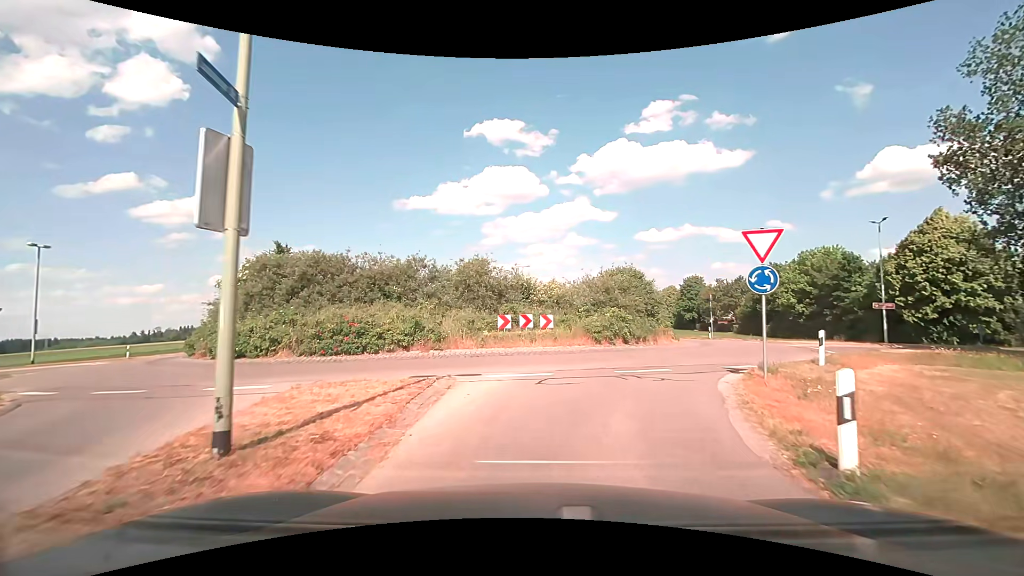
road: tertiary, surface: asphalt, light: Day
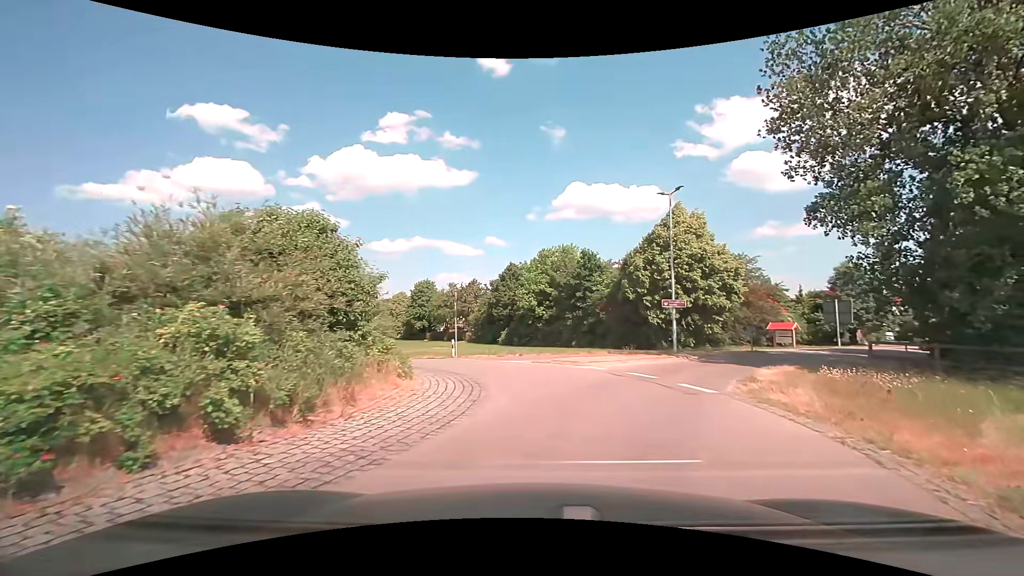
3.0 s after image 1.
(+2.8, +14.9) m; +30°
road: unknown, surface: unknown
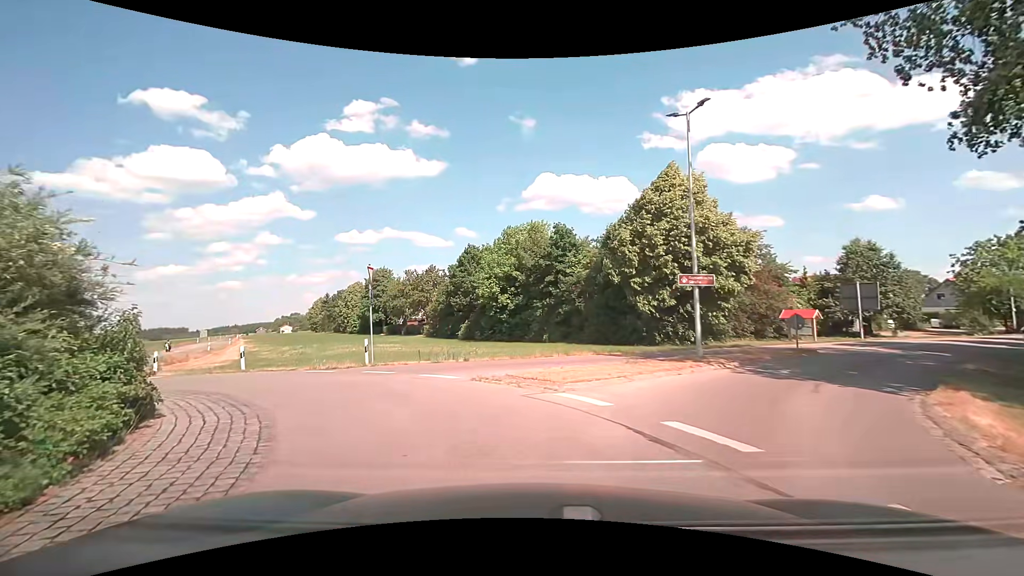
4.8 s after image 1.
(+0.5, +8.8) m; +4°
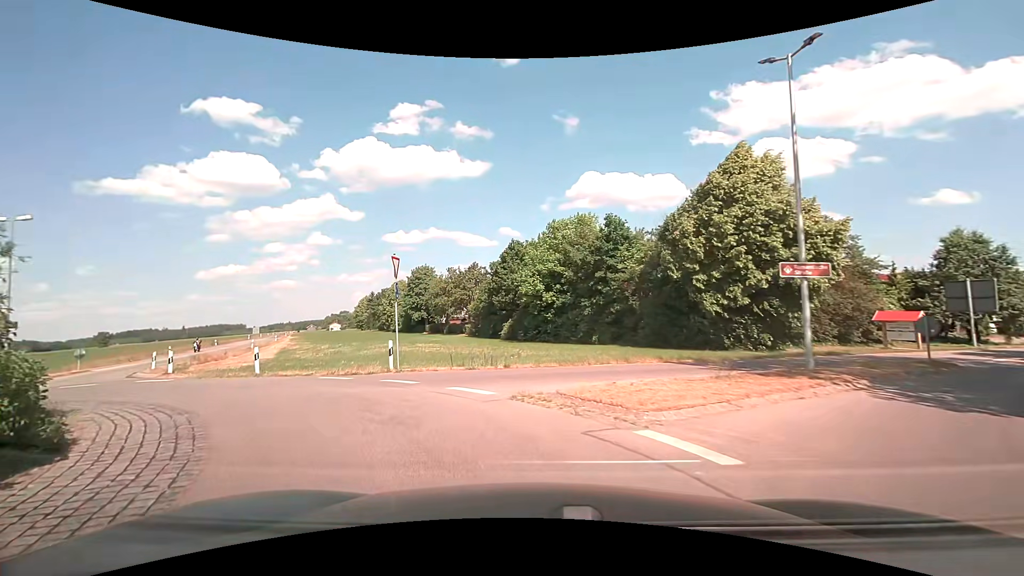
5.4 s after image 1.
(-0.2, +3.0) m; -6°
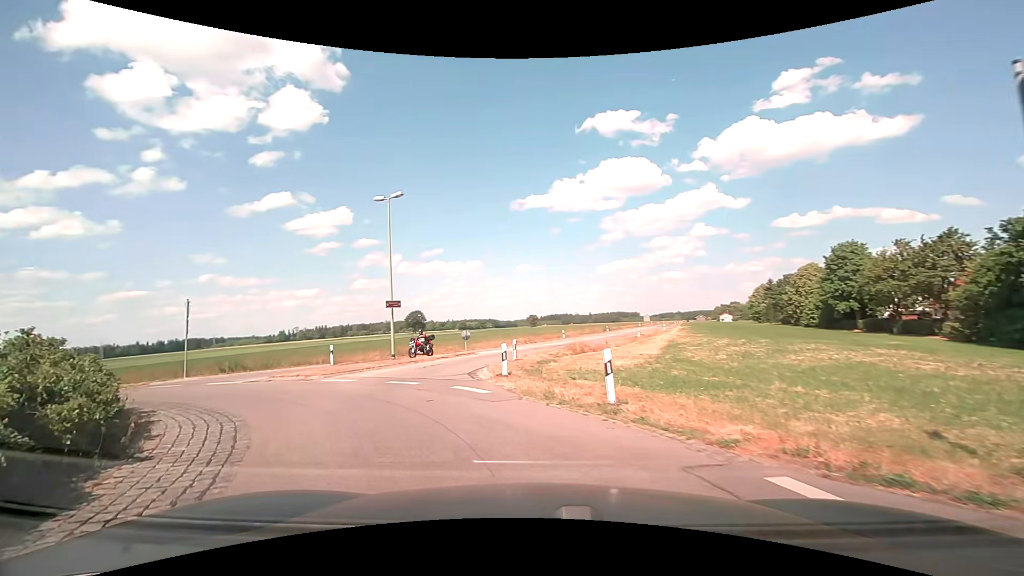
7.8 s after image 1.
(-3.4, +10.5) m; -41°
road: tertiary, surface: asphalt
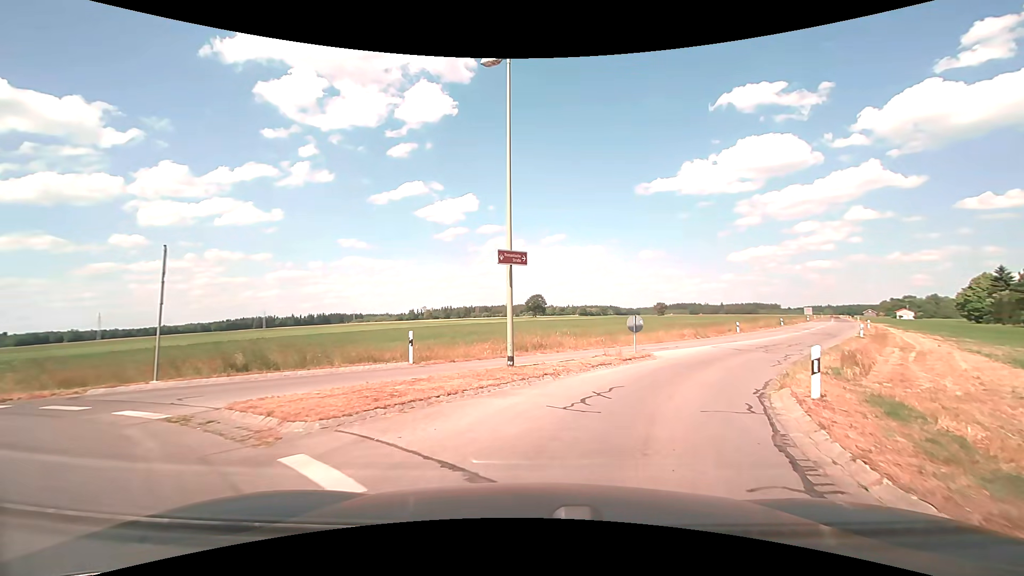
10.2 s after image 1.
(-3.2, +12.0) m; -17°
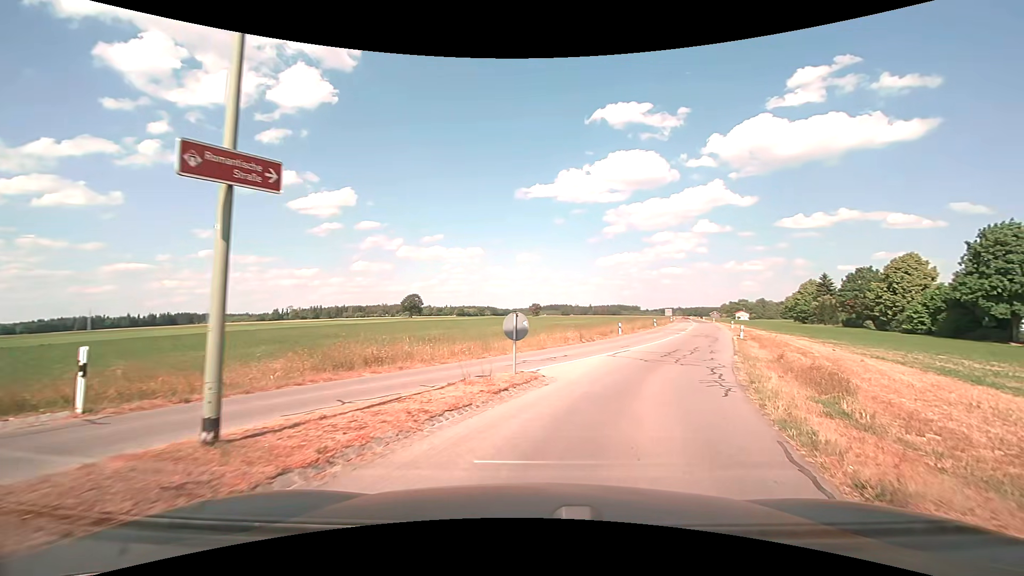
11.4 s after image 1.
(+0.9, +6.8) m; +15°
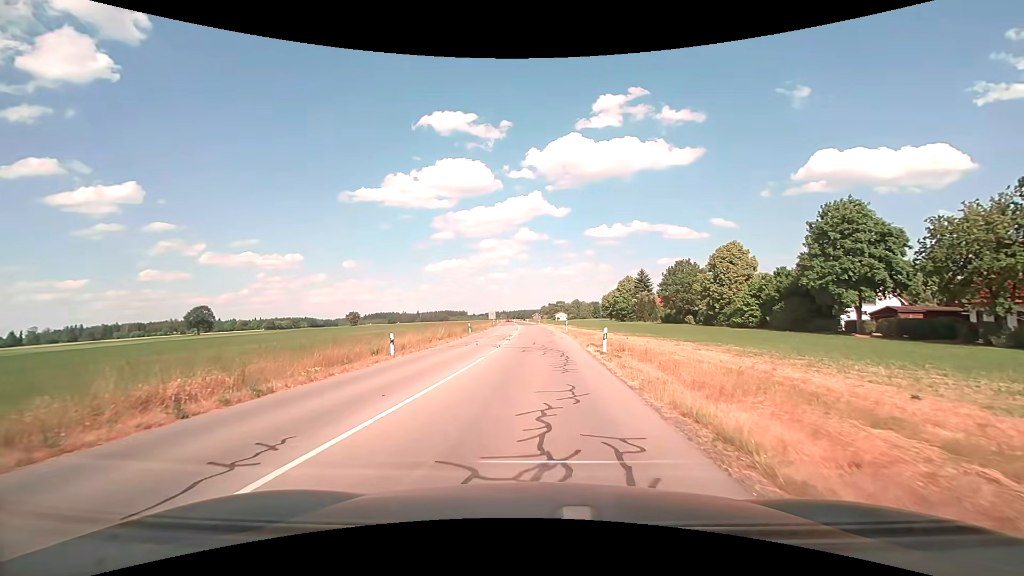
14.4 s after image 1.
(+5.0, +19.1) m; +19°
(0, +10) (0, +20) (0, +30) (+1, +40) (0, +50) (0, +60) (0, +70) (-1, +80) (-1, +90) (-2, +100) m
